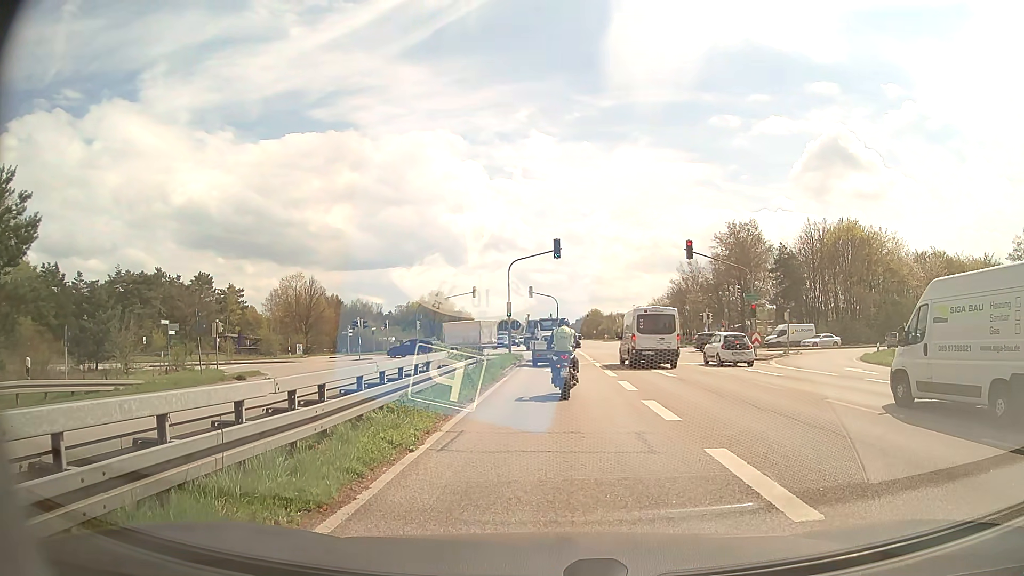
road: primary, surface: asphalt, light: Day
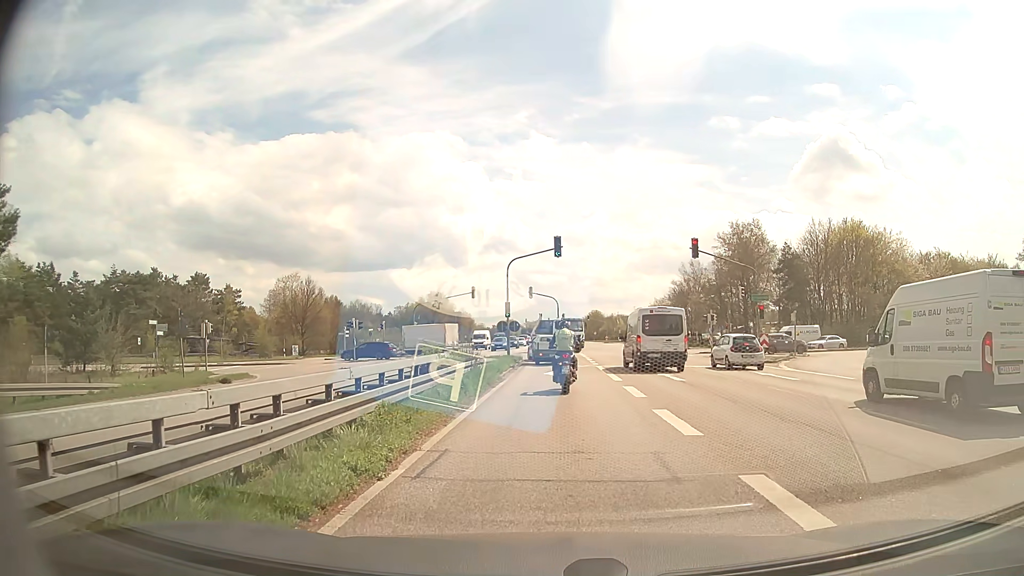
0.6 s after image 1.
(0.0, +1.6) m; 0°
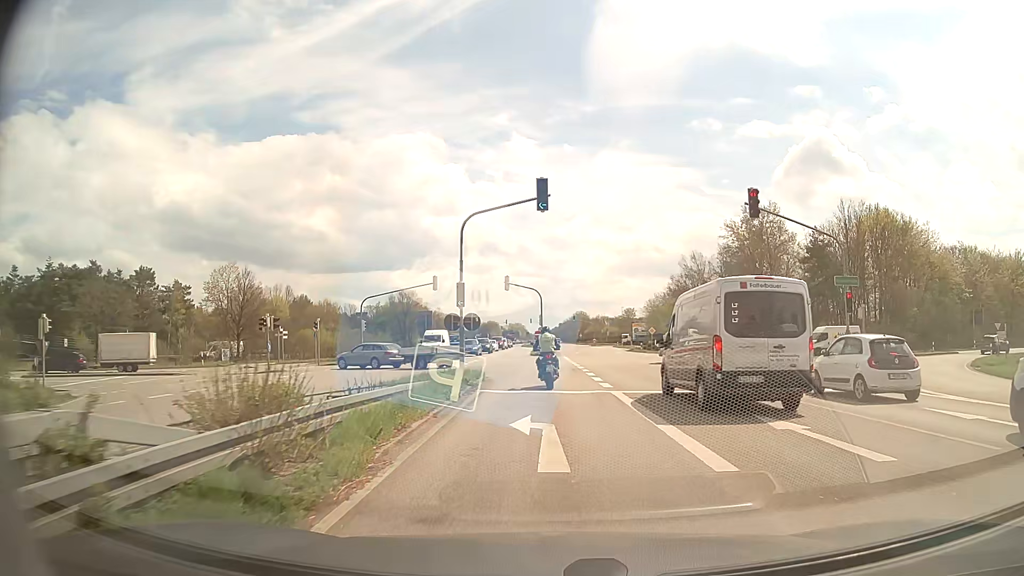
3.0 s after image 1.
(+0.1, +14.9) m; +1°
